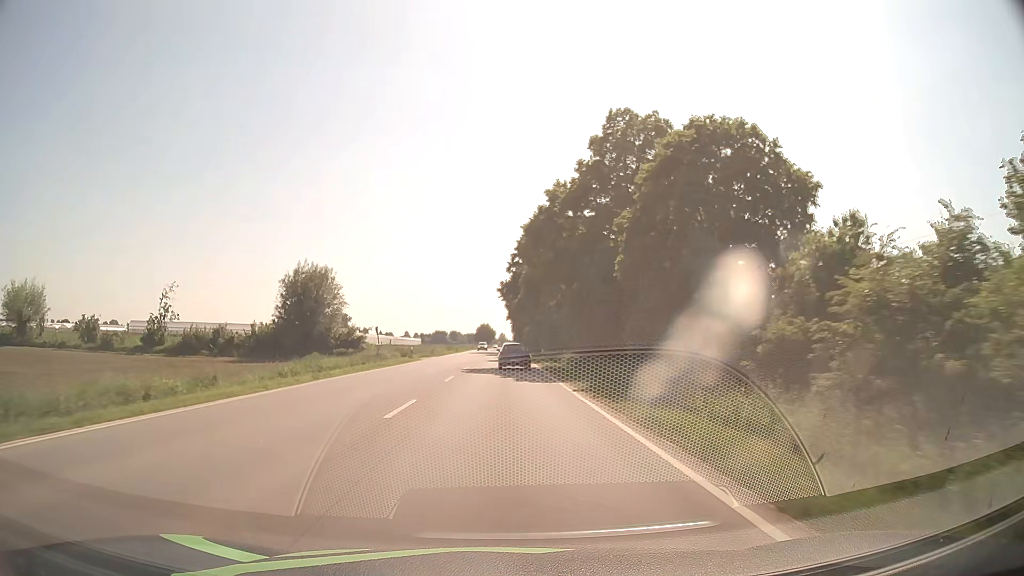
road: primary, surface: asphalt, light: Day
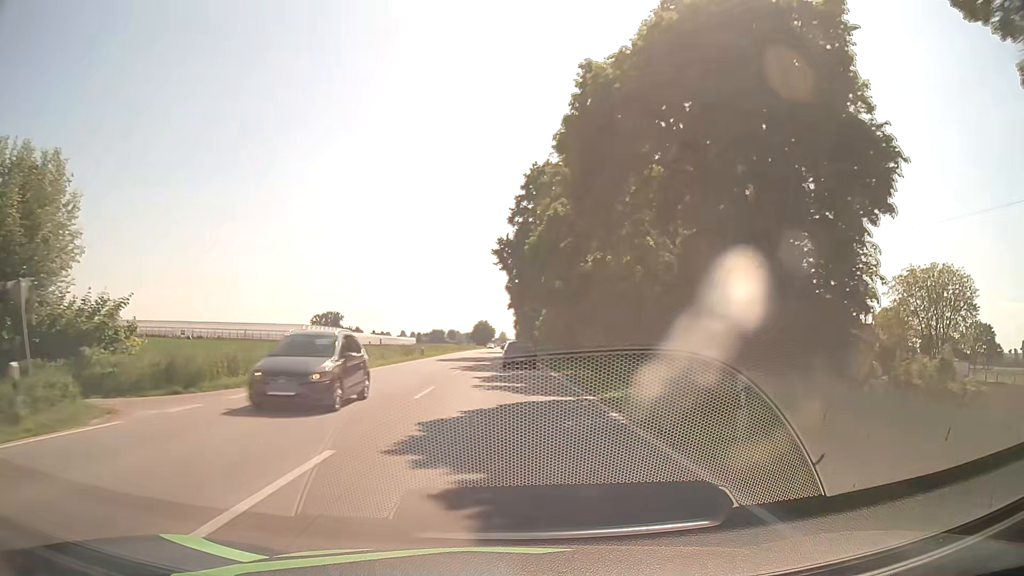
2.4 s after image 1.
(0.0, +44.1) m; 0°
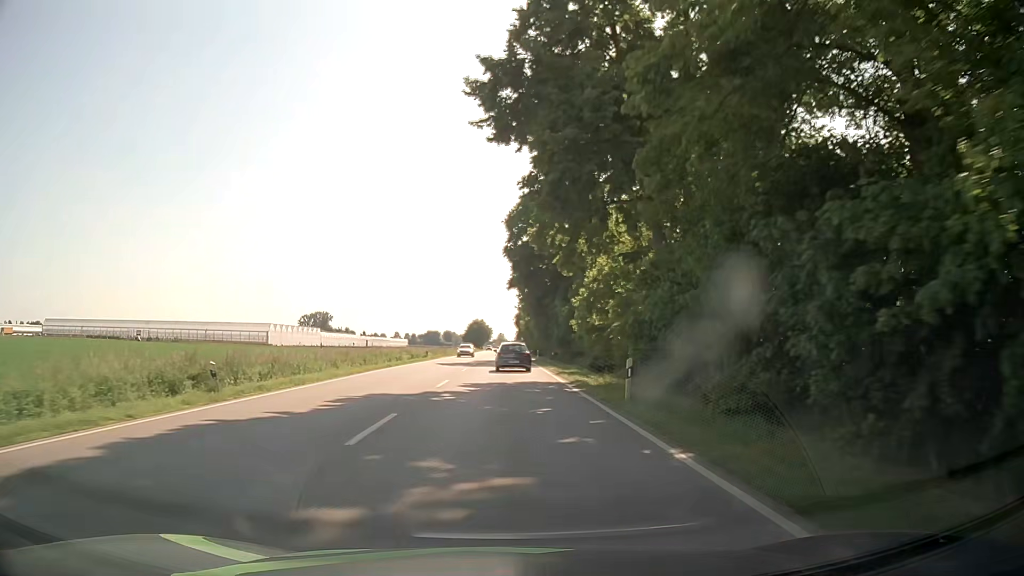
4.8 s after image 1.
(0.0, +42.4) m; 0°
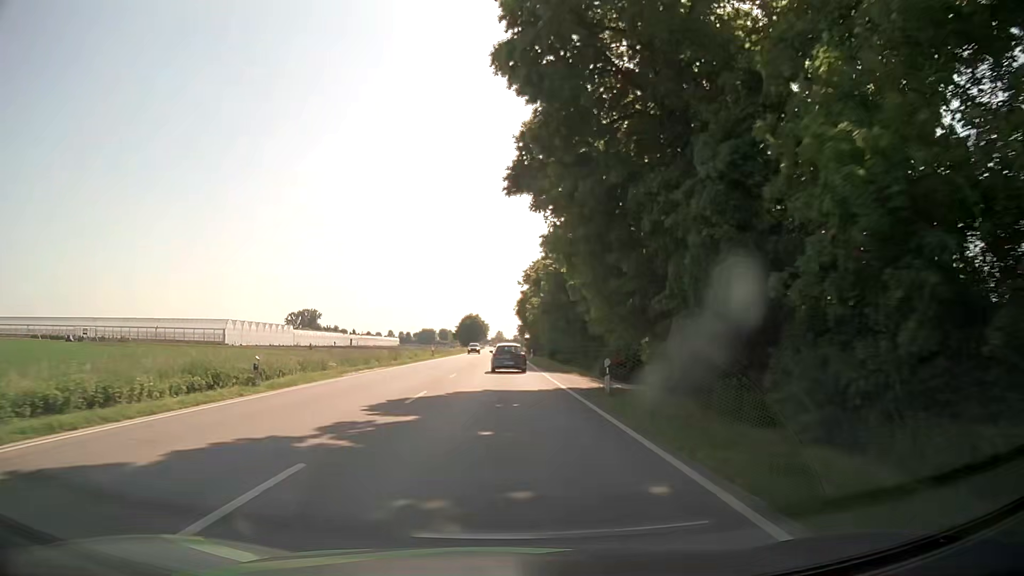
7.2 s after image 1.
(+0.4, +41.6) m; +1°
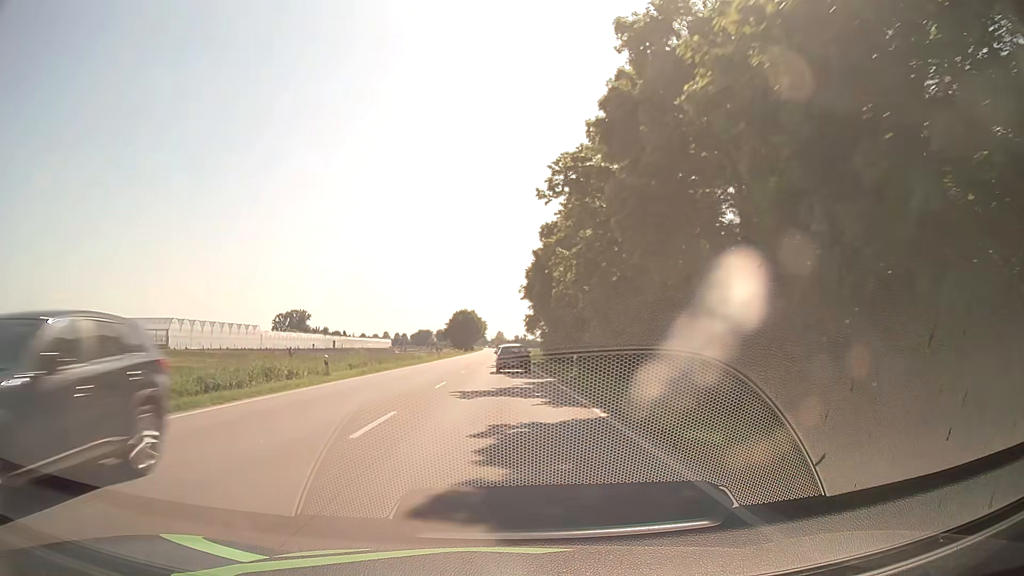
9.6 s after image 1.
(-0.2, +41.5) m; 0°
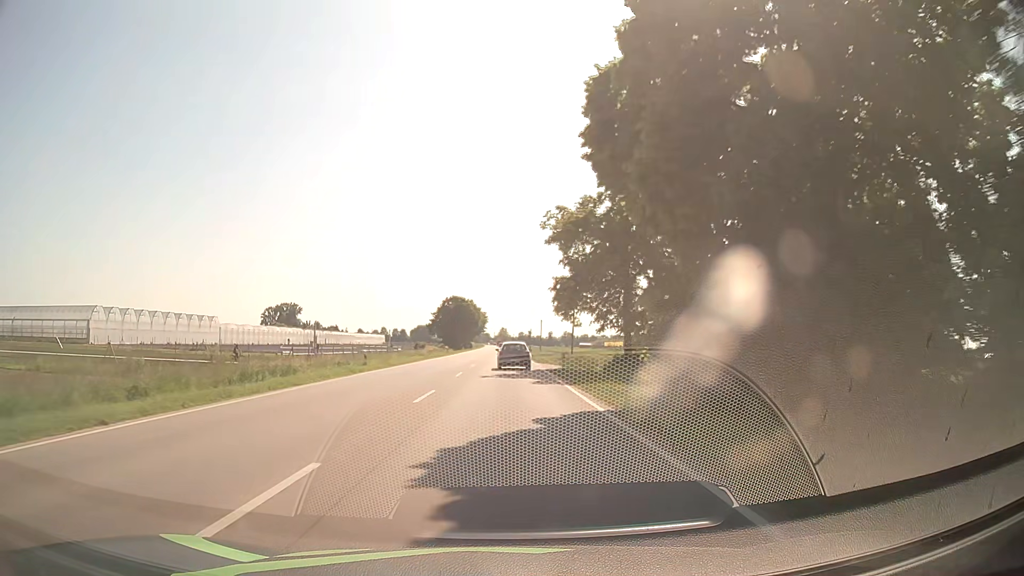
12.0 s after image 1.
(0.0, +42.0) m; 0°
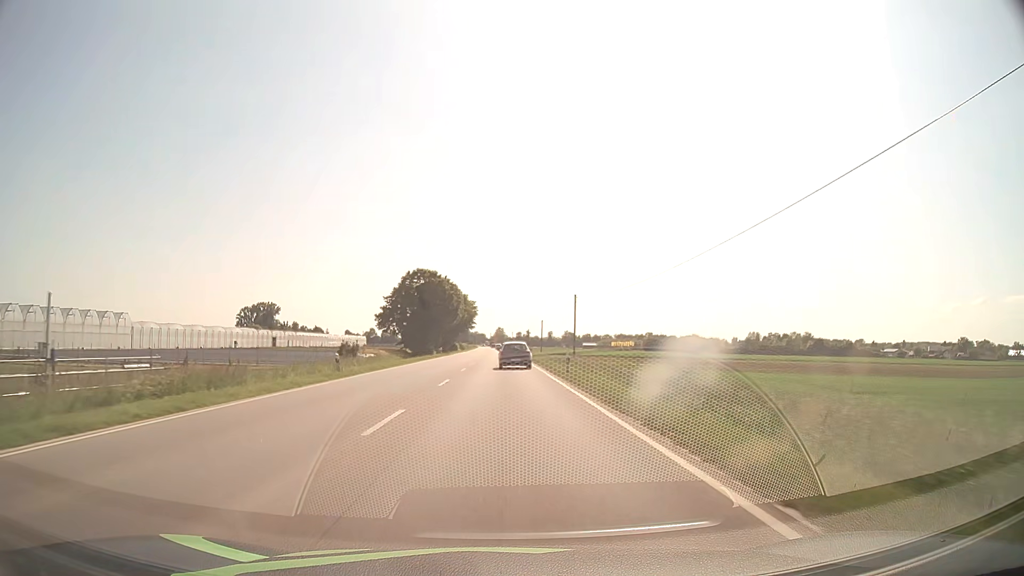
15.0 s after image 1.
(0.0, +53.8) m; 0°
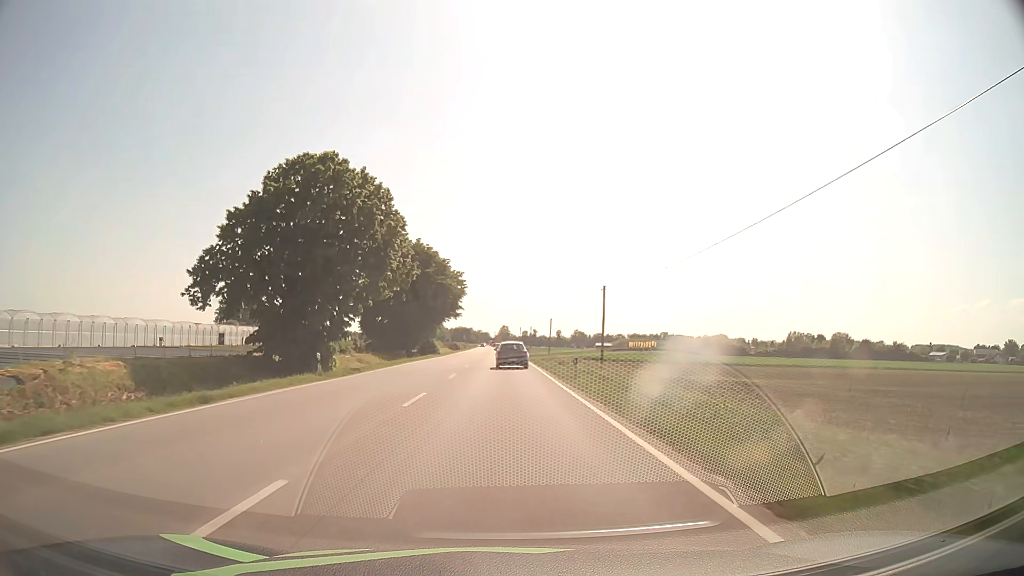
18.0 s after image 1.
(-0.3, +55.2) m; 0°
(0, +10) (0, +20) (0, +30) (0, +40) (0, +50) (0, +60) (0, +70) (0, +80) (0, +90) (-1, +100) m
